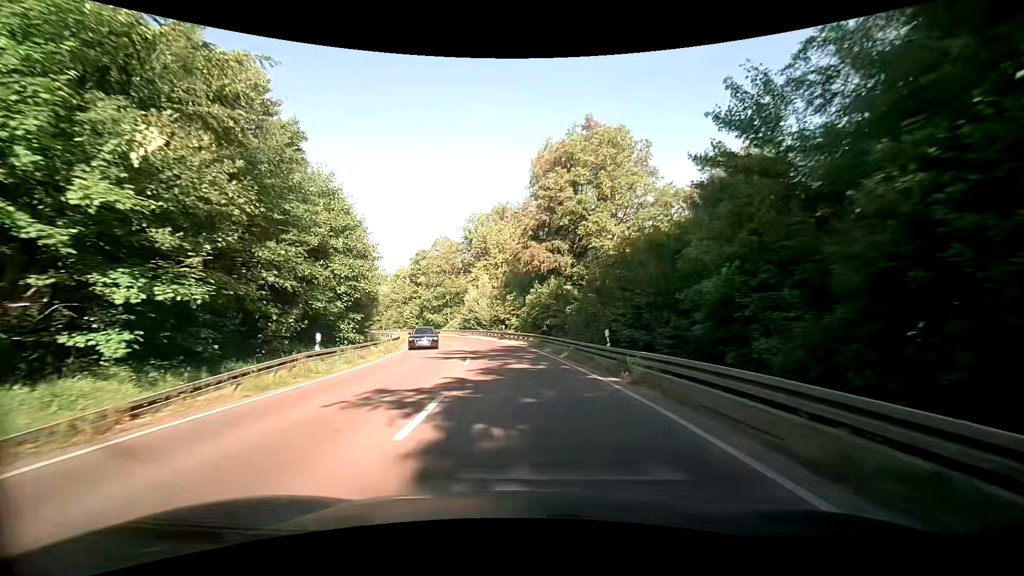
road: secondary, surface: asphalt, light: Day
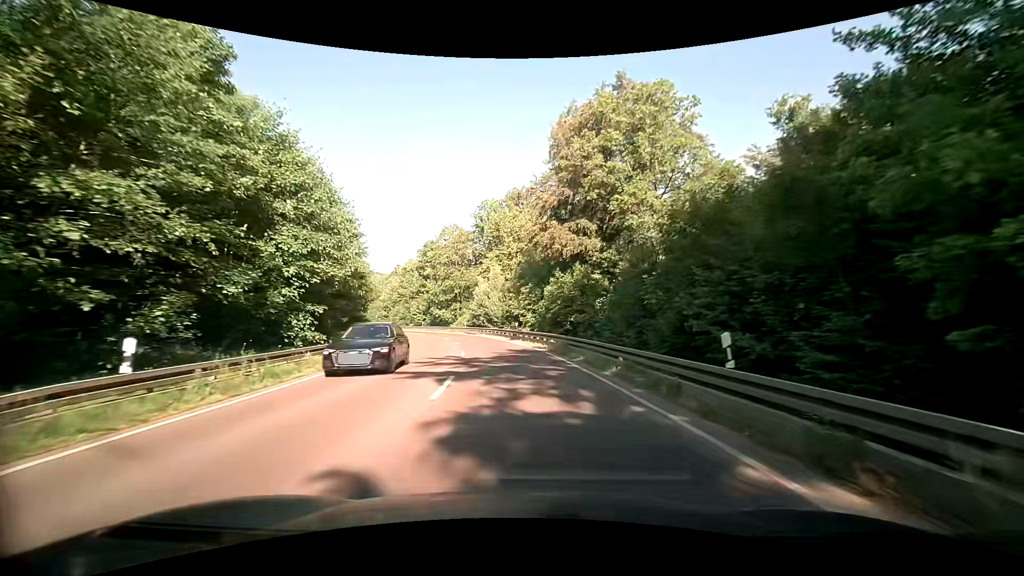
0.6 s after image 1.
(-0.1, +8.9) m; -1°
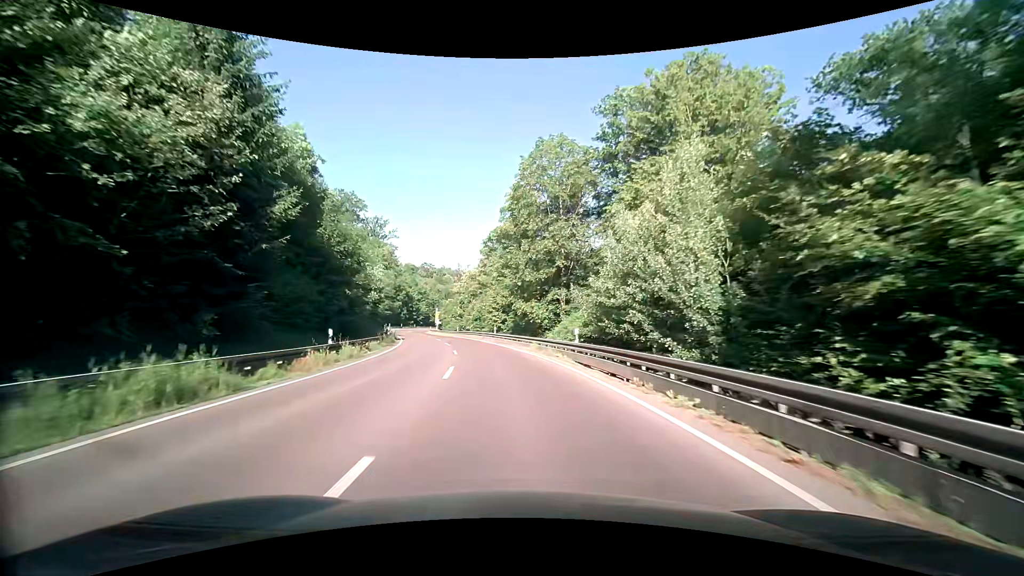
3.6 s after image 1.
(-5.1, +43.6) m; -13°
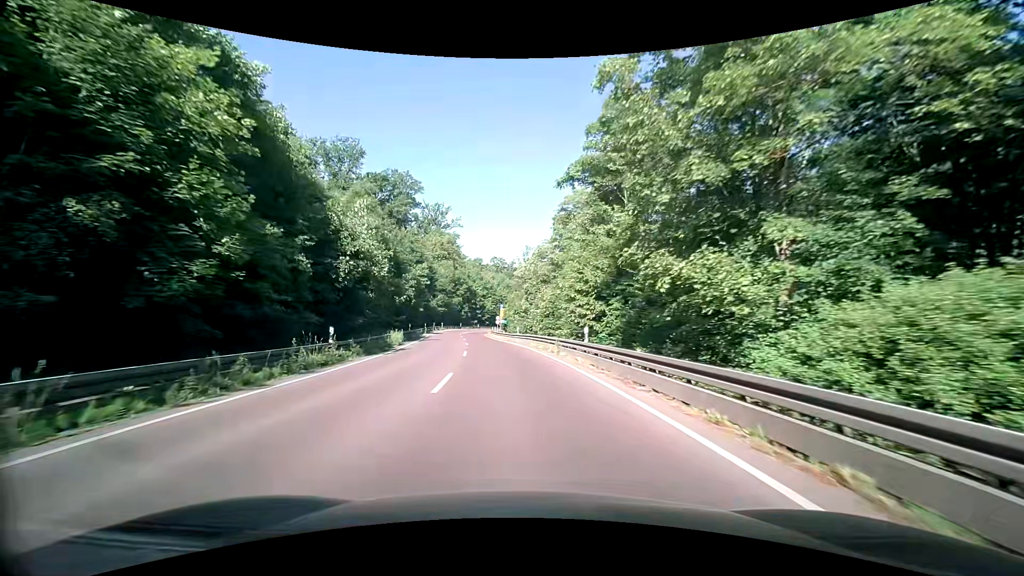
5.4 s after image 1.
(-2.1, +27.1) m; -9°
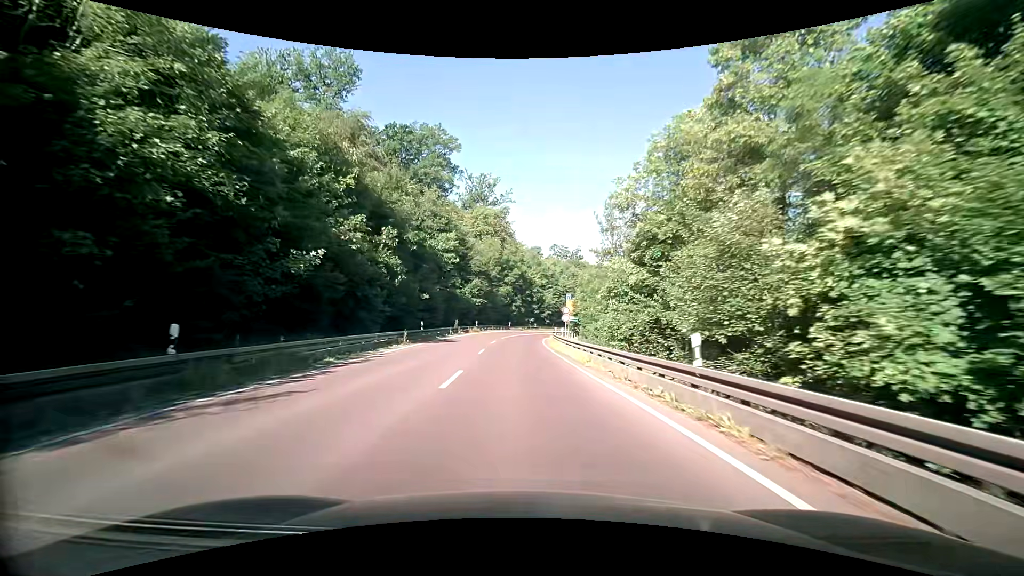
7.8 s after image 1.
(-2.7, +35.7) m; -7°
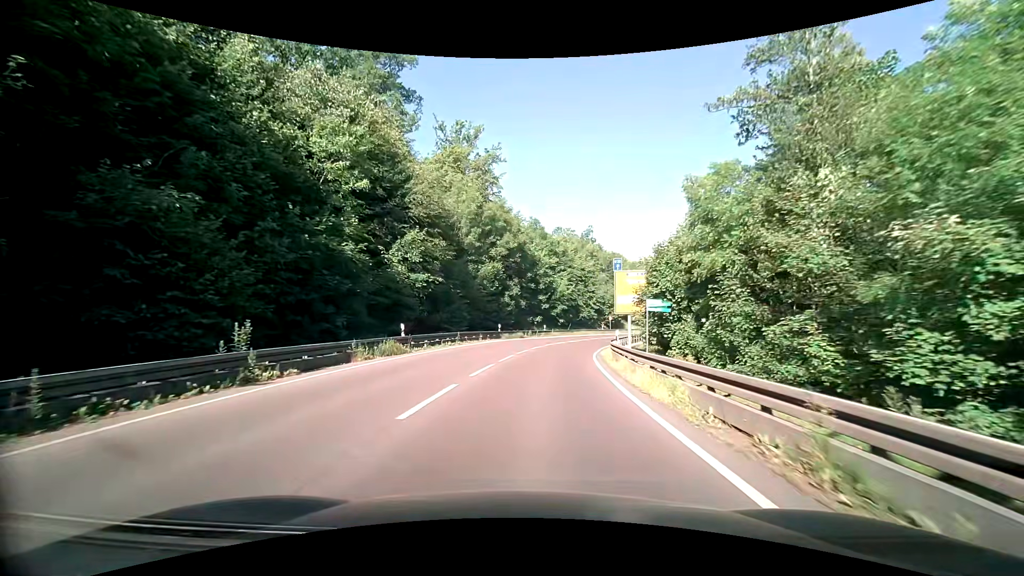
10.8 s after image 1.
(-0.4, +38.6) m; 0°
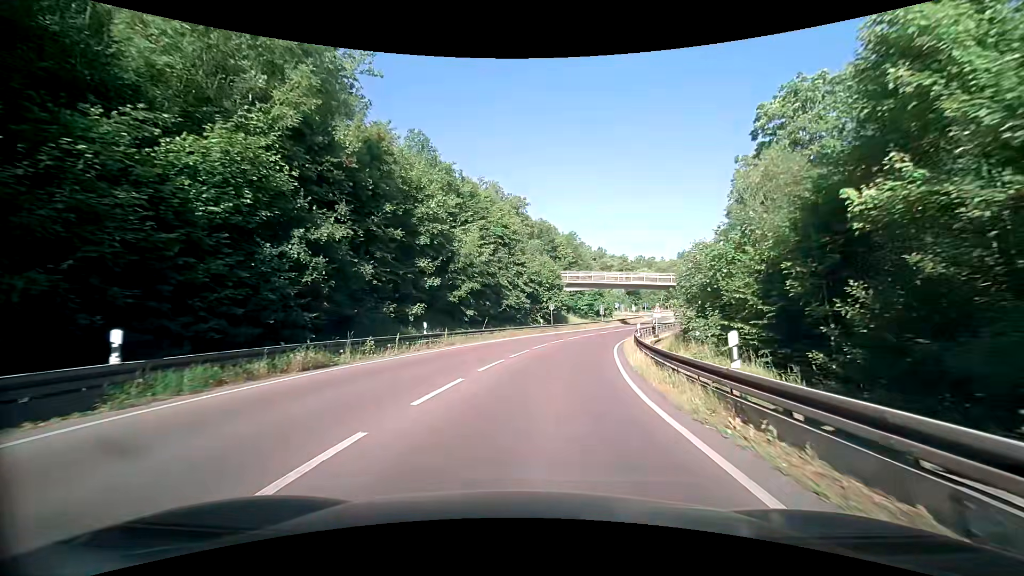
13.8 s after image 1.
(+2.7, +34.7) m; +10°
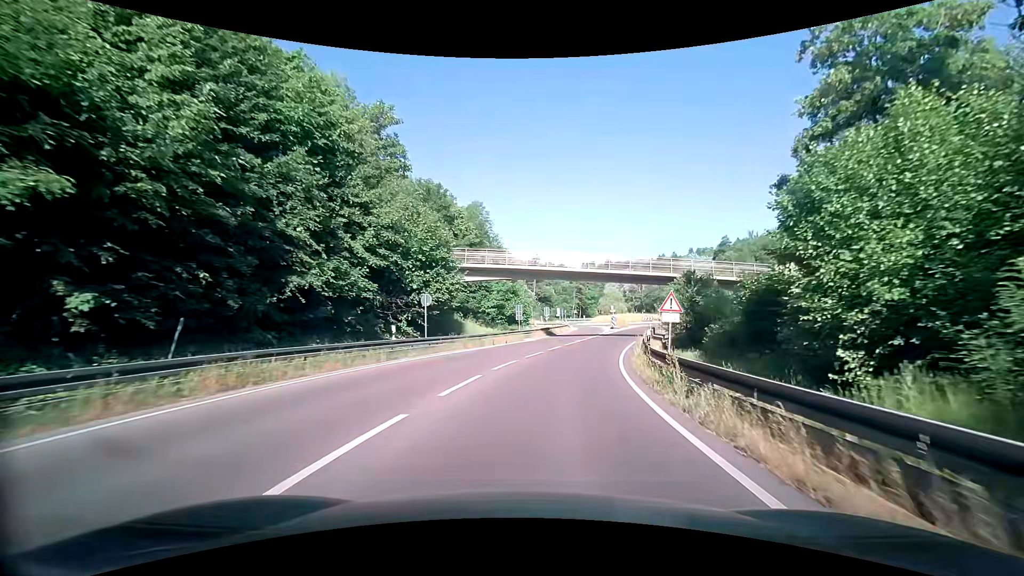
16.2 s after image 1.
(+2.2, +27.5) m; +9°
(0, +10) (+2, +20) (+4, +30) (+6, +39) (+9, +49) (+12, +58) (+16, +68) (+20, +77) (+26, +85) (+33, +91) m
